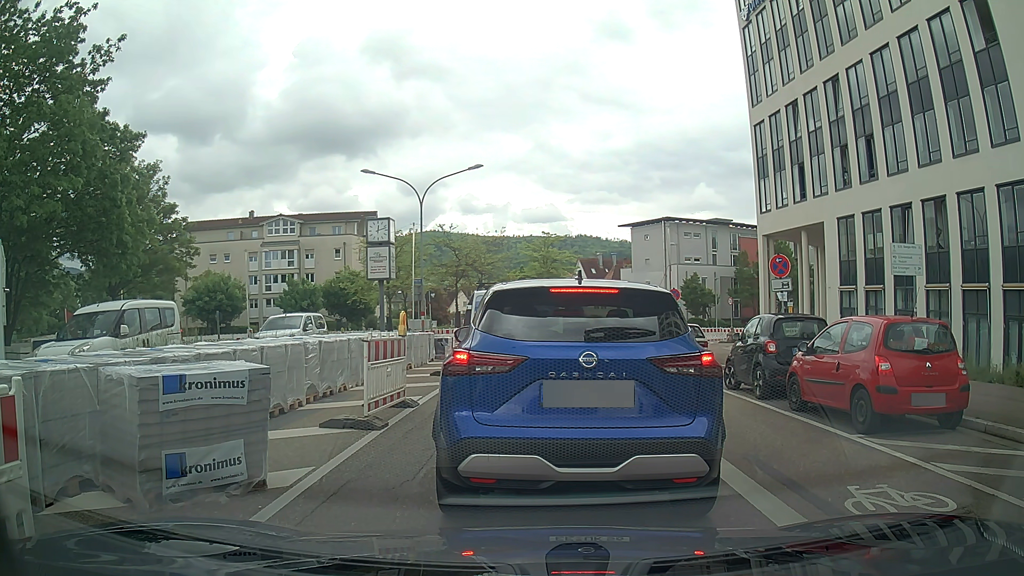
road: tertiary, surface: asphalt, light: Day
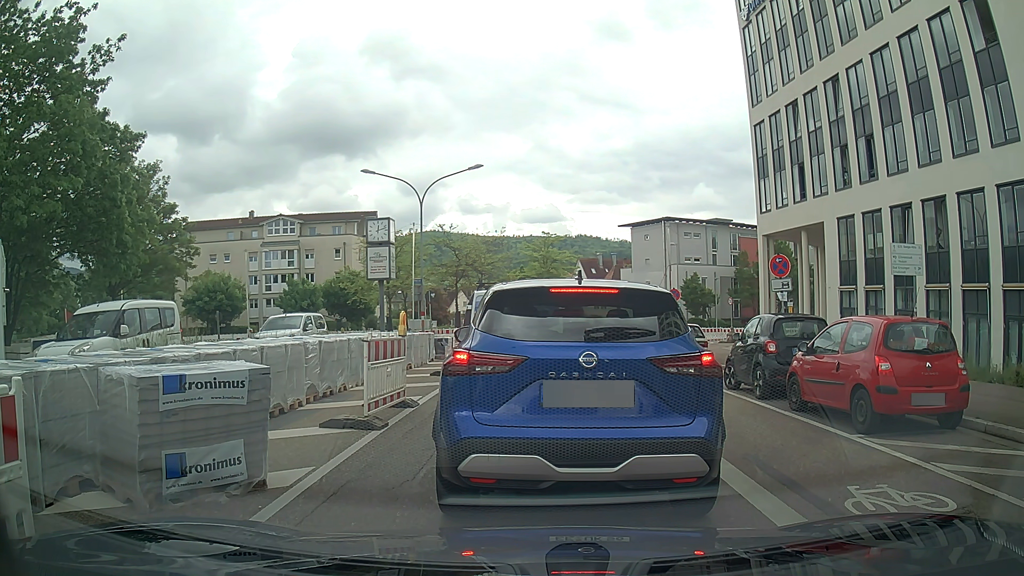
(0.0, 0.0) m; 0°
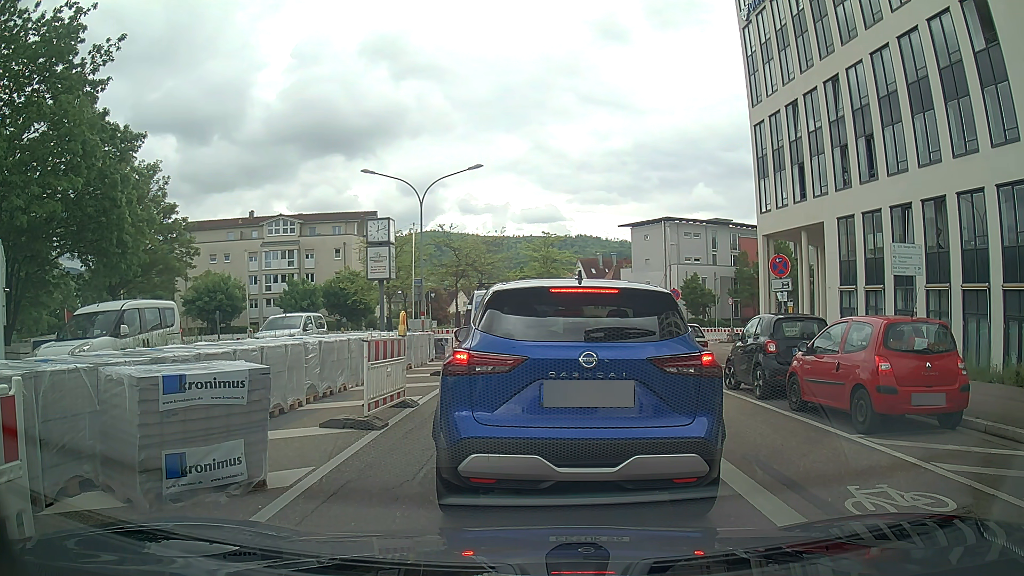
(0.0, 0.0) m; 0°
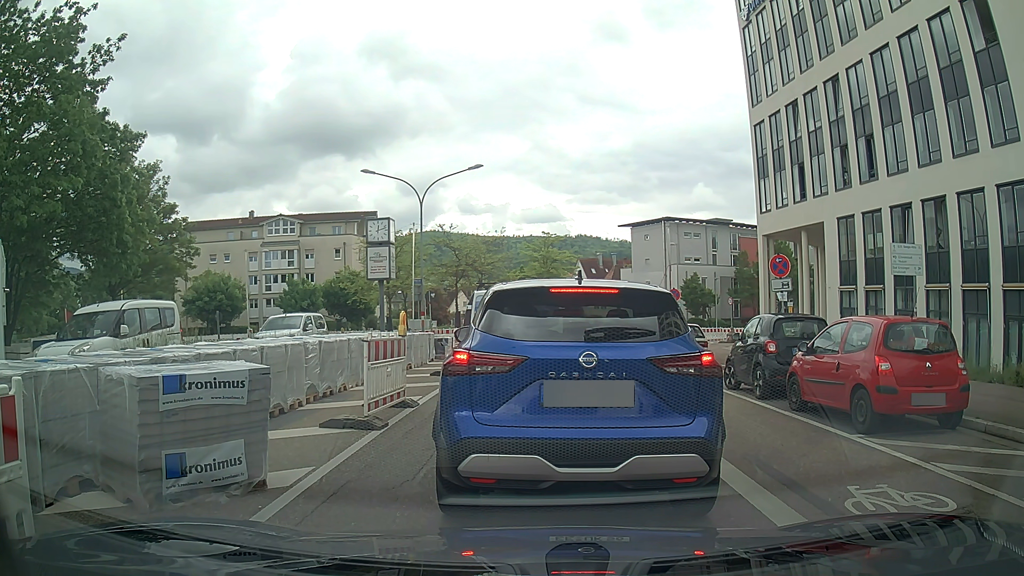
(0.0, 0.0) m; 0°
